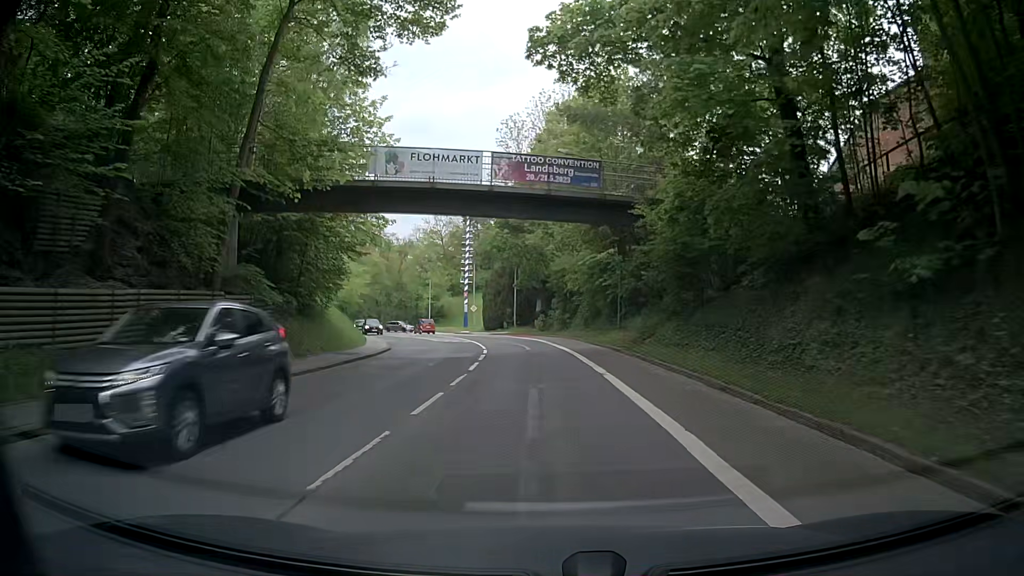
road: secondary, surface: asphalt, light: Day
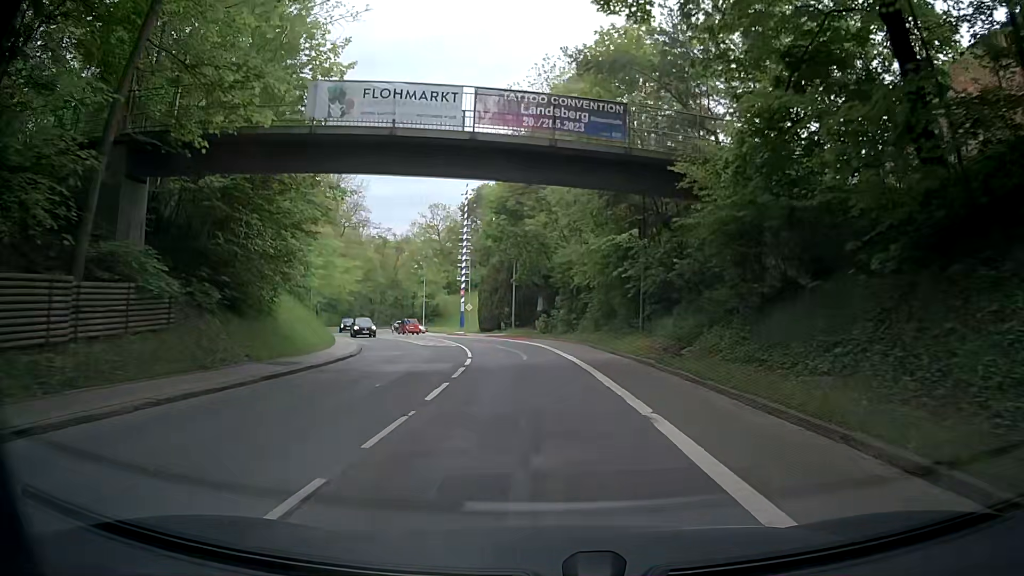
(-0.1, +7.0) m; +1°
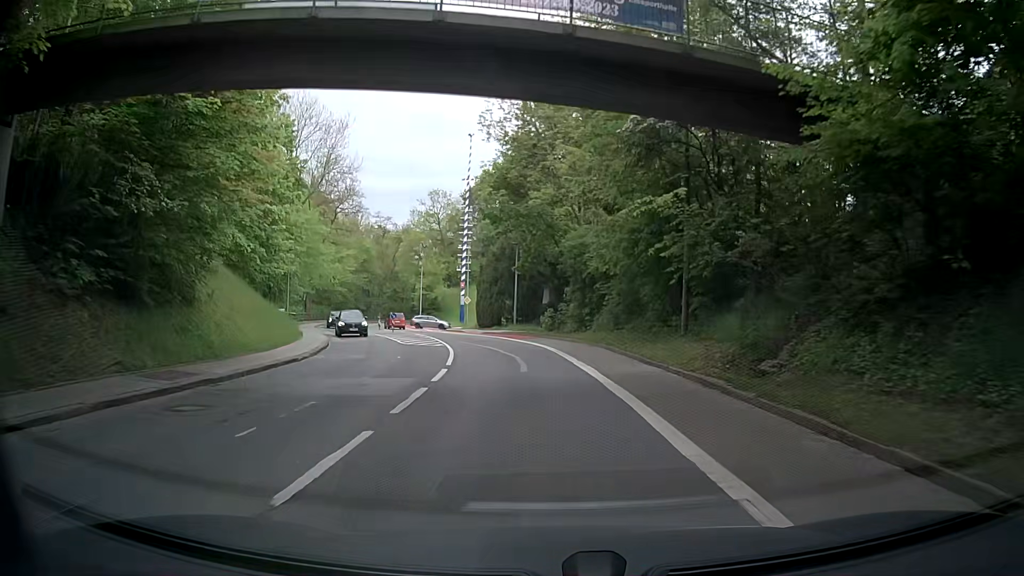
(-0.3, +6.9) m; -2°
